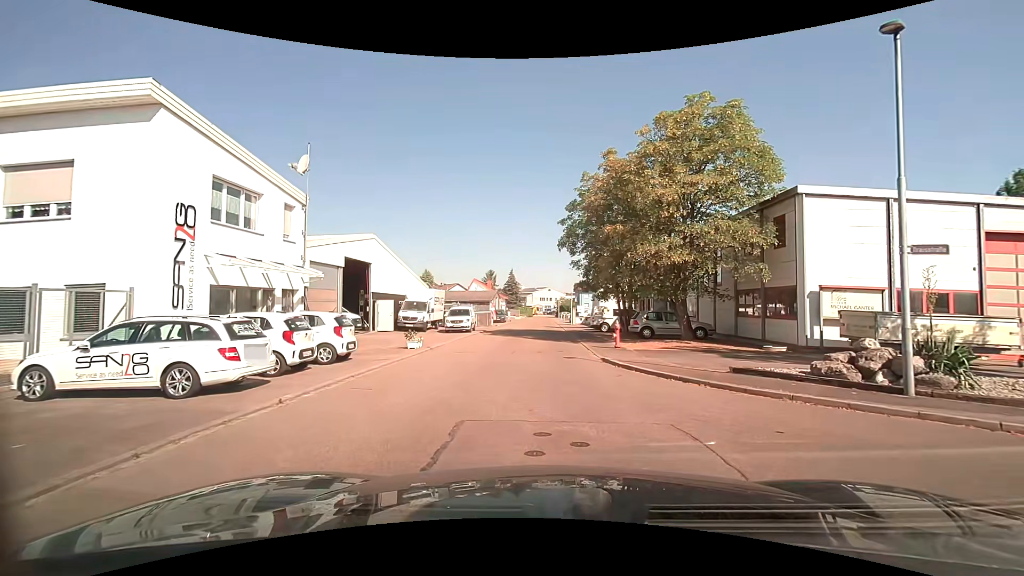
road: residential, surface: asphalt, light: Day
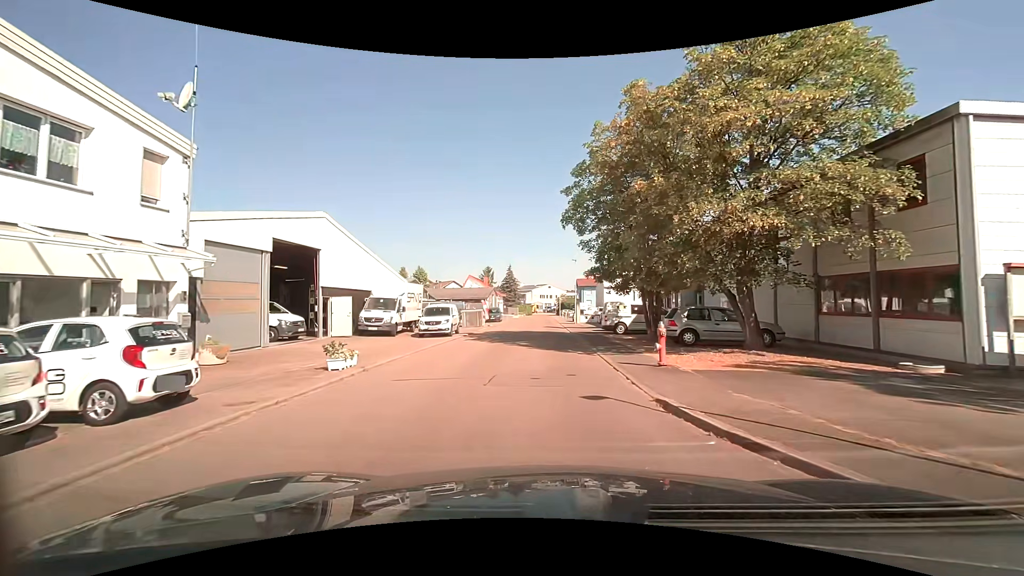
(-0.1, +7.8) m; -1°
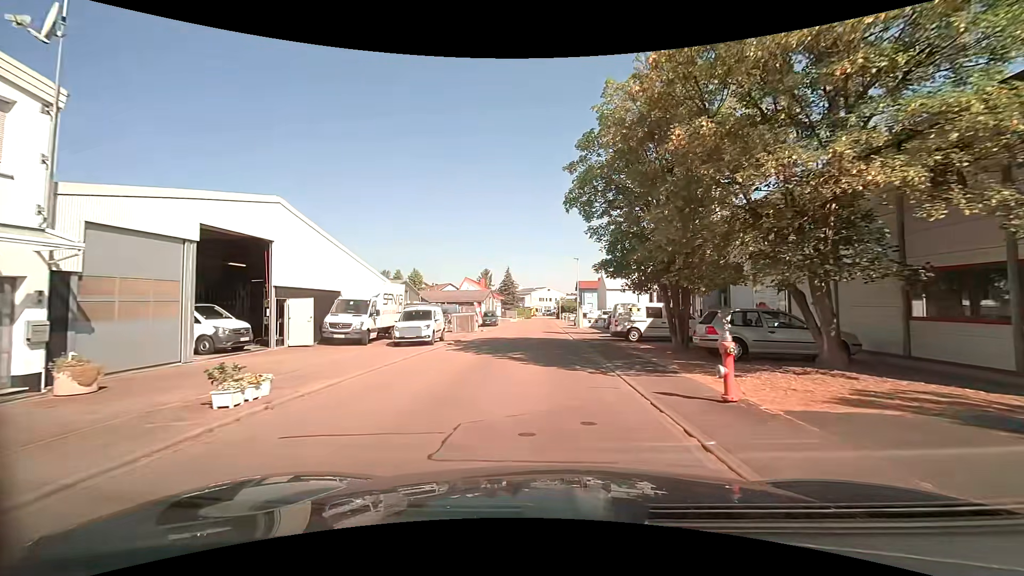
(0.0, +4.5) m; +1°
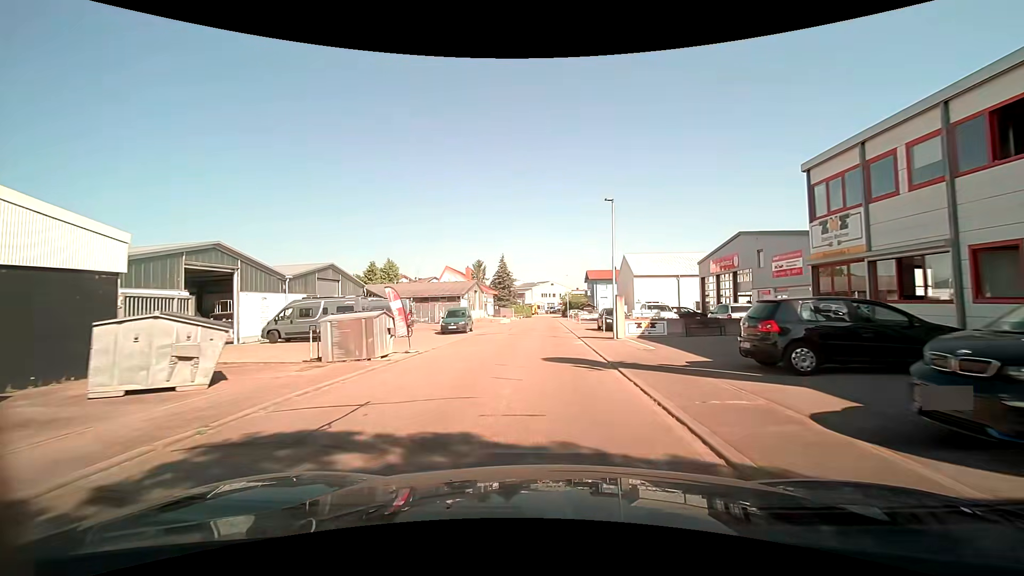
(0.0, +23.0) m; 0°
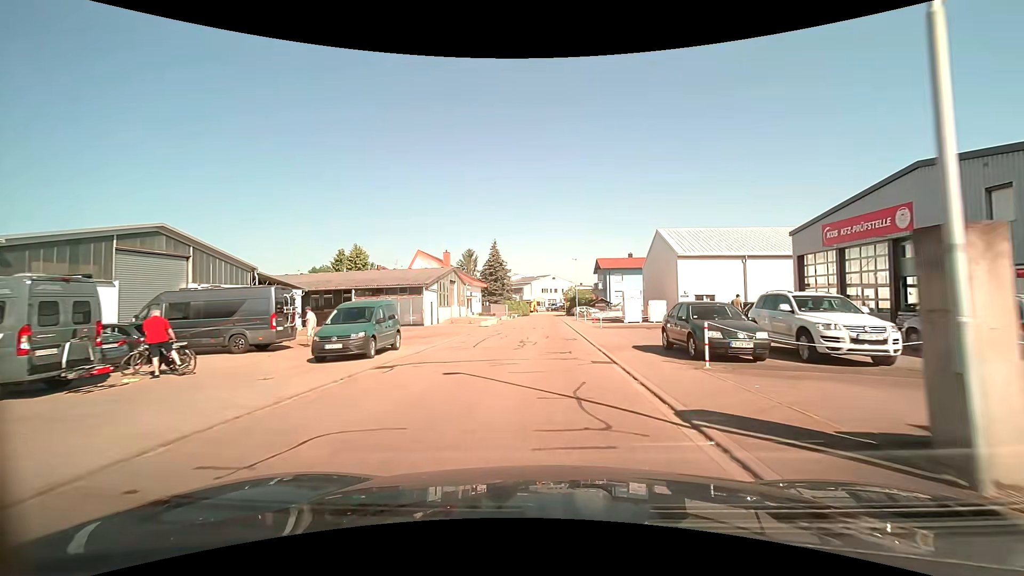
(0.0, +18.6) m; 0°
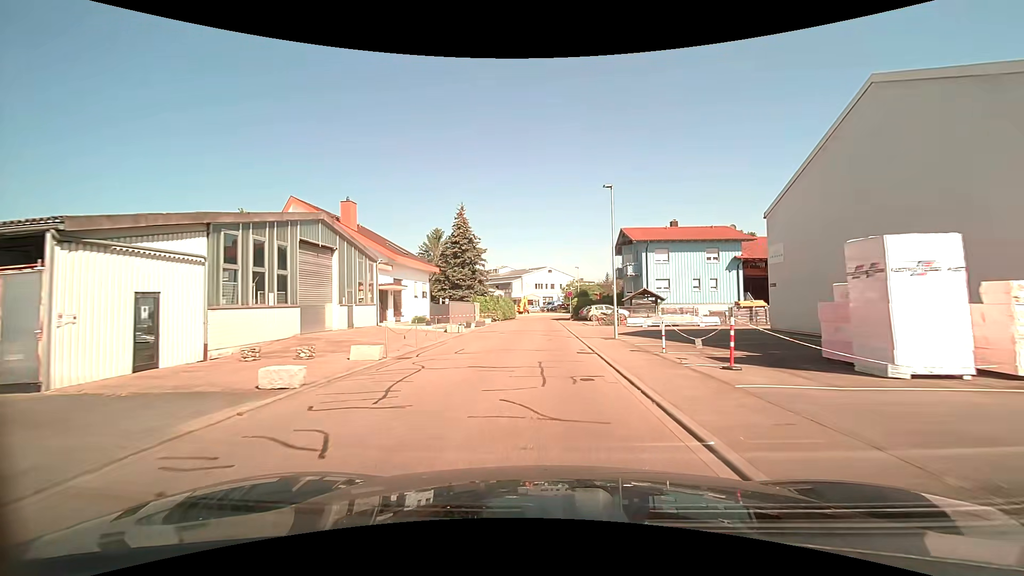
(0.0, +31.1) m; 0°
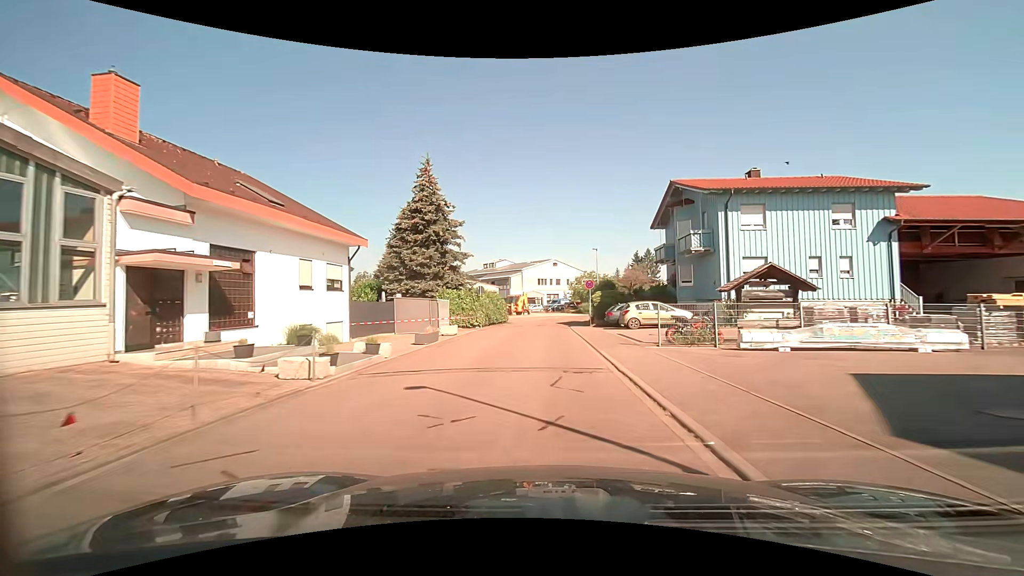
(-0.1, +19.0) m; 0°
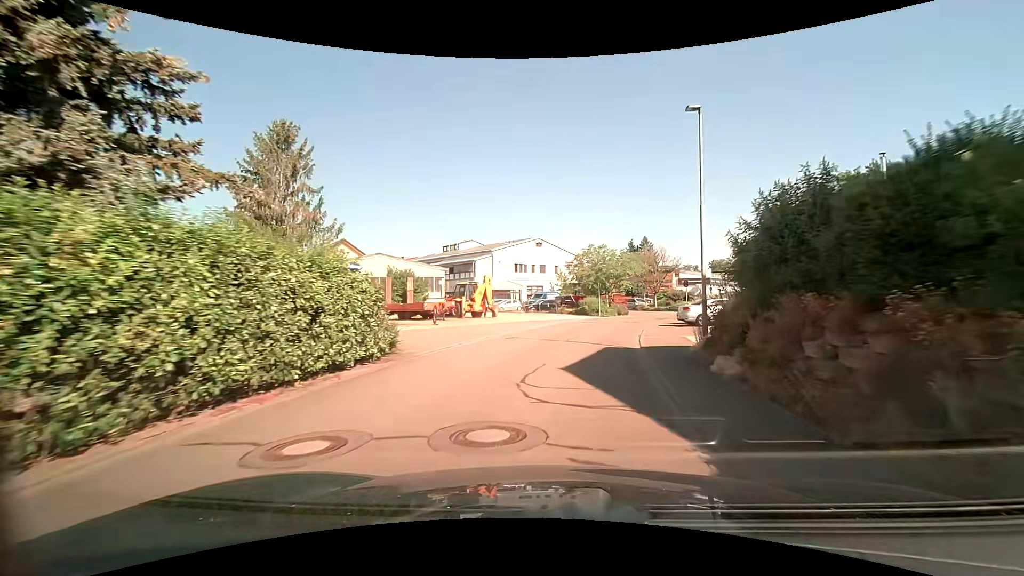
(-0.1, +31.6) m; +2°
(0, +10) (+2, +20) (+4, +30) (+7, +39) (+11, +48) (+16, +57) (+22, +65) (+28, +73) (+34, +81) (+39, +89) m
